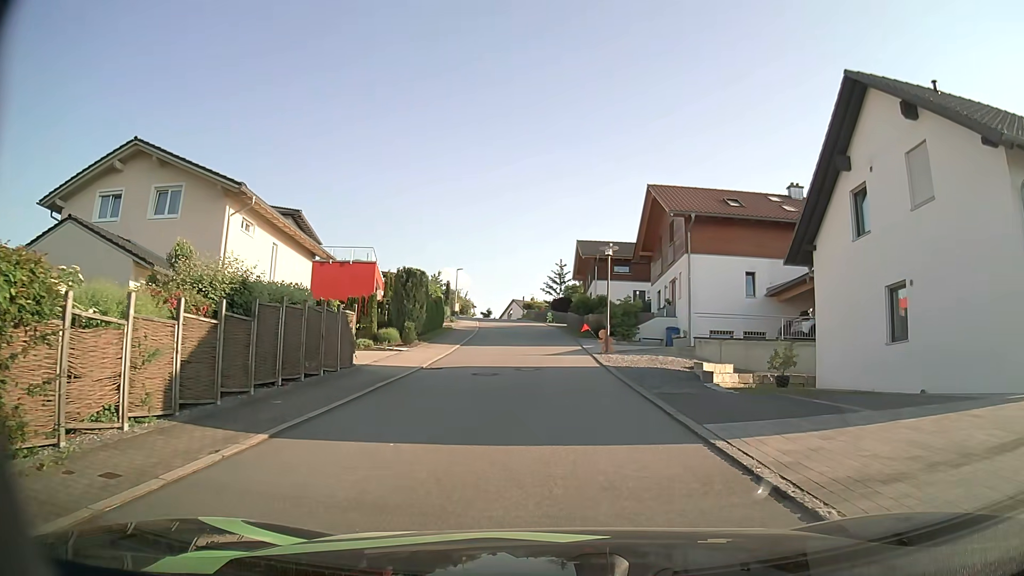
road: residential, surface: asphalt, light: Day
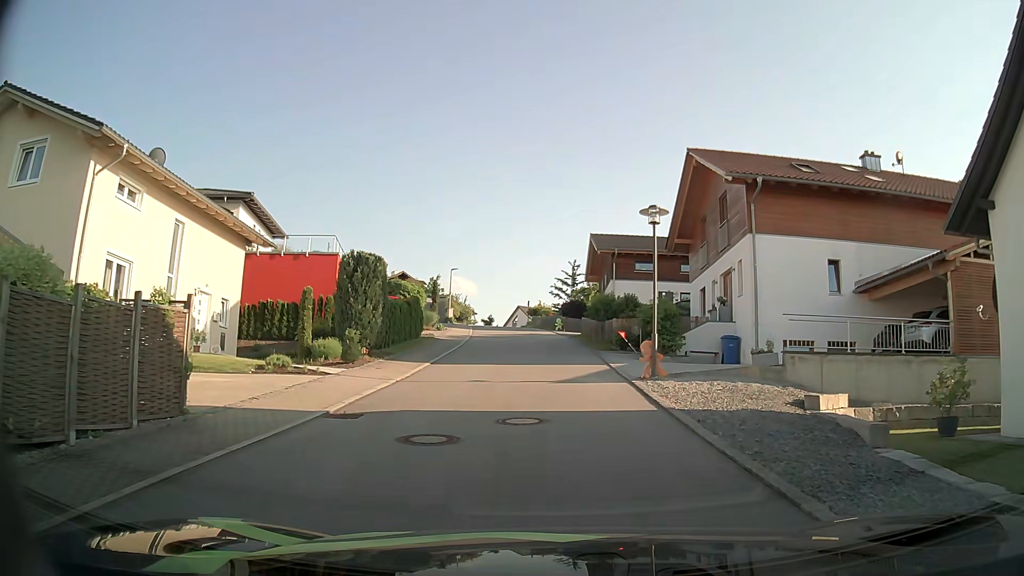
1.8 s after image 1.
(0.0, +9.2) m; 0°
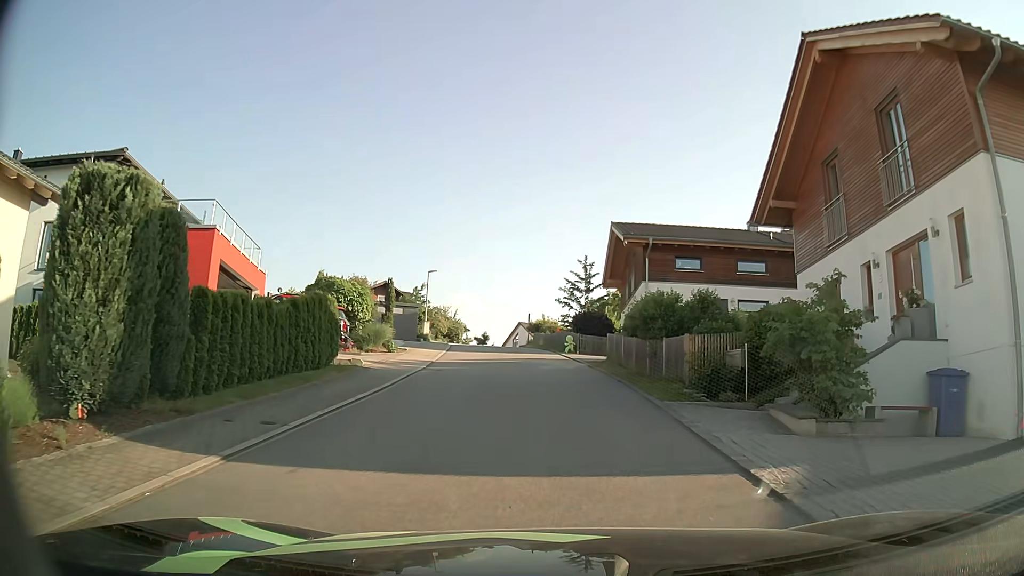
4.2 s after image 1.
(-0.1, +13.4) m; 0°
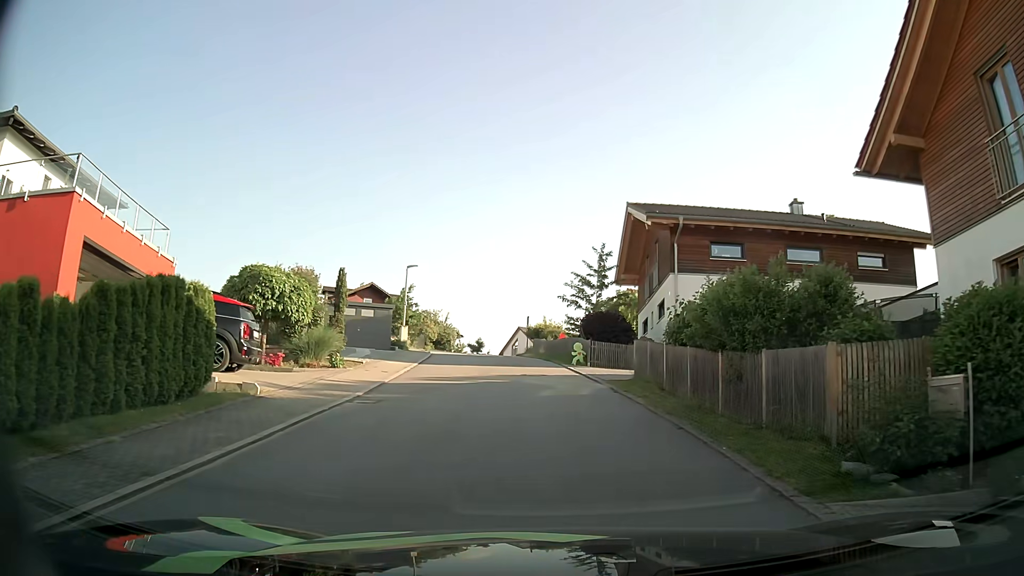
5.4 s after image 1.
(-0.1, +7.2) m; -1°
(0, +10) (-1, +20) (-2, +30) (-4, +40) (-7, +49) (-14, +56) (-22, +62) (-31, +67) (-40, +72) (-48, +77) m
